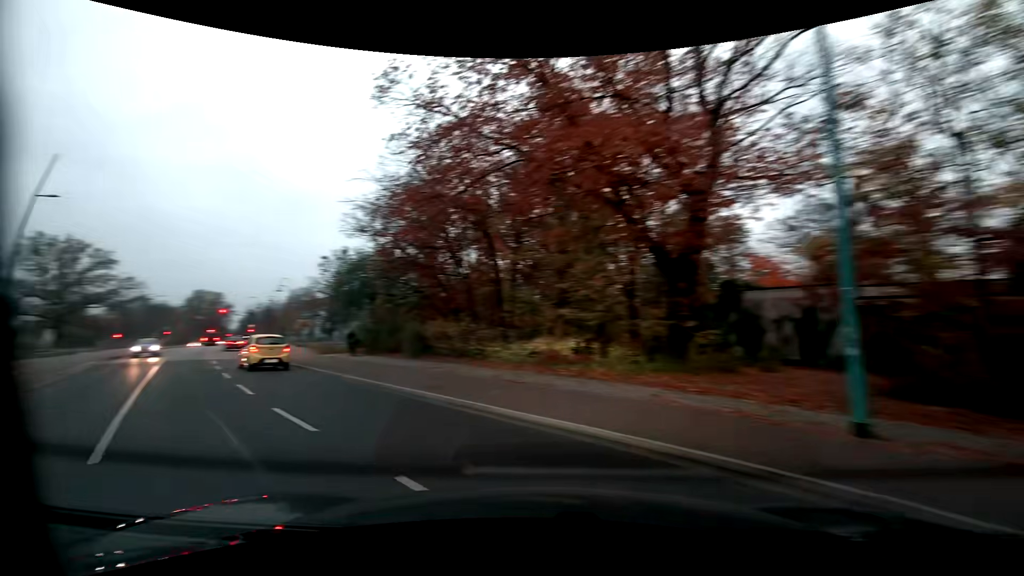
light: Dusk
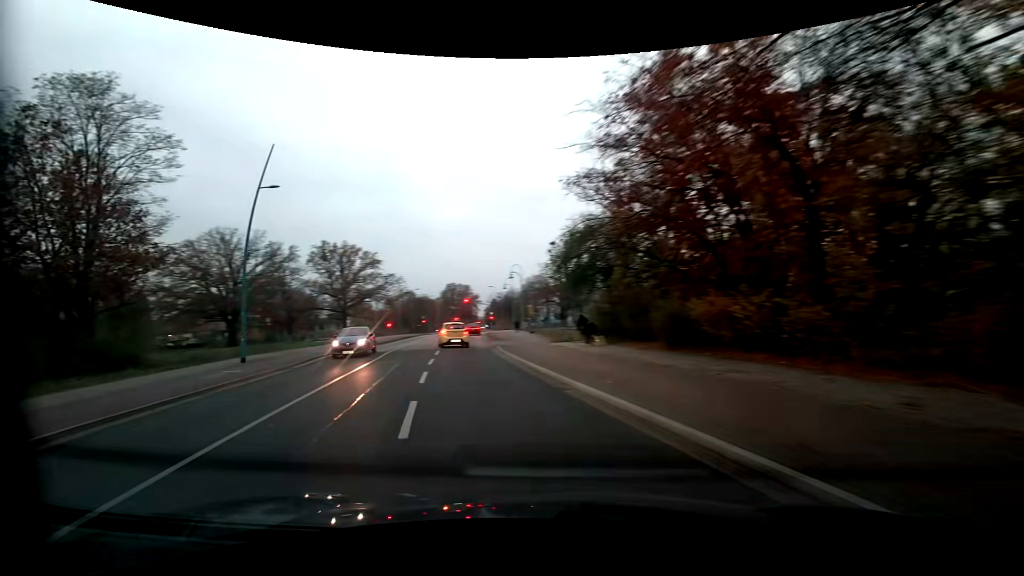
(-1.9, +7.7) m; -27°
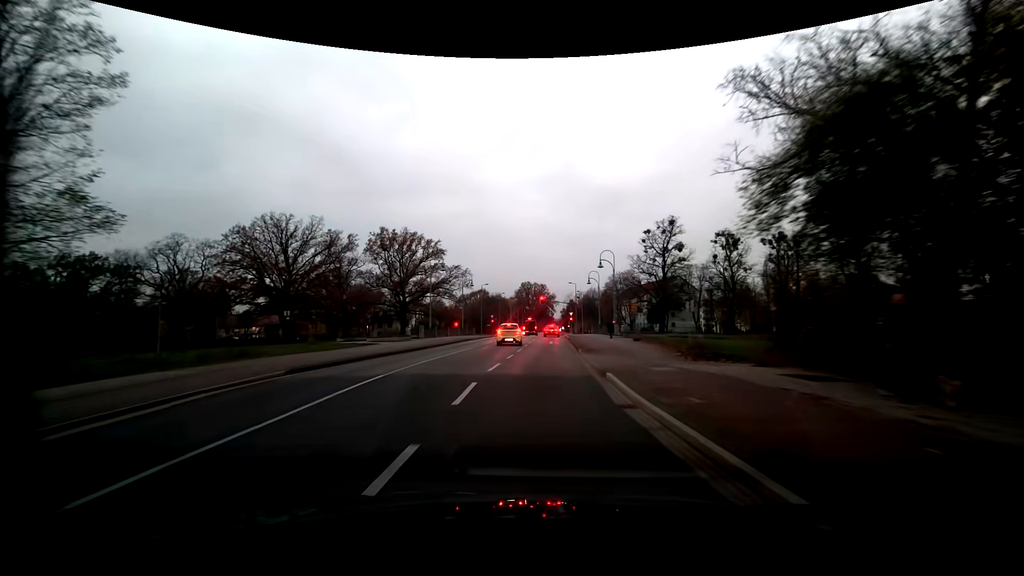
(-1.6, +16.1) m; -7°
